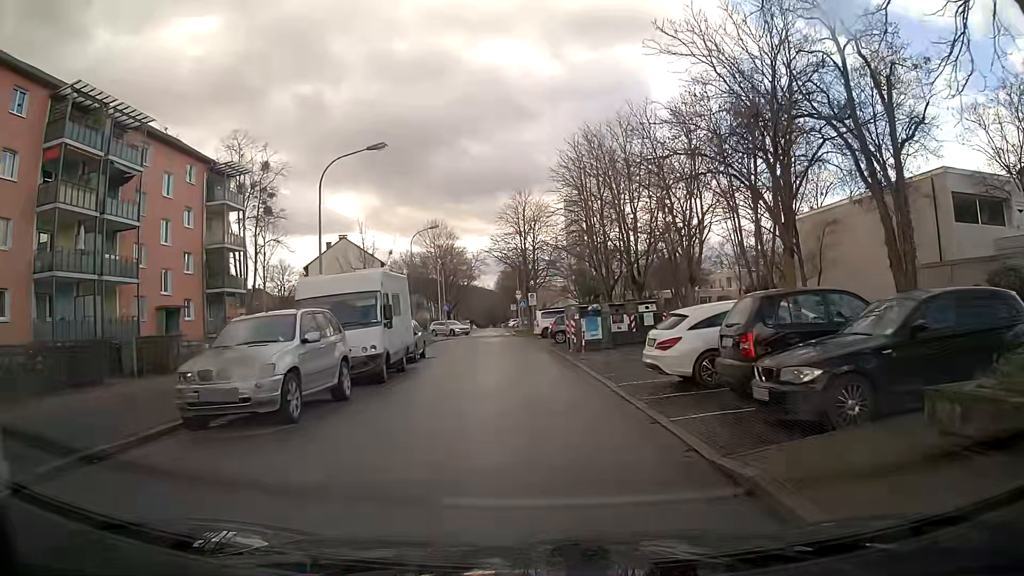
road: residential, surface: asphalt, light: Day
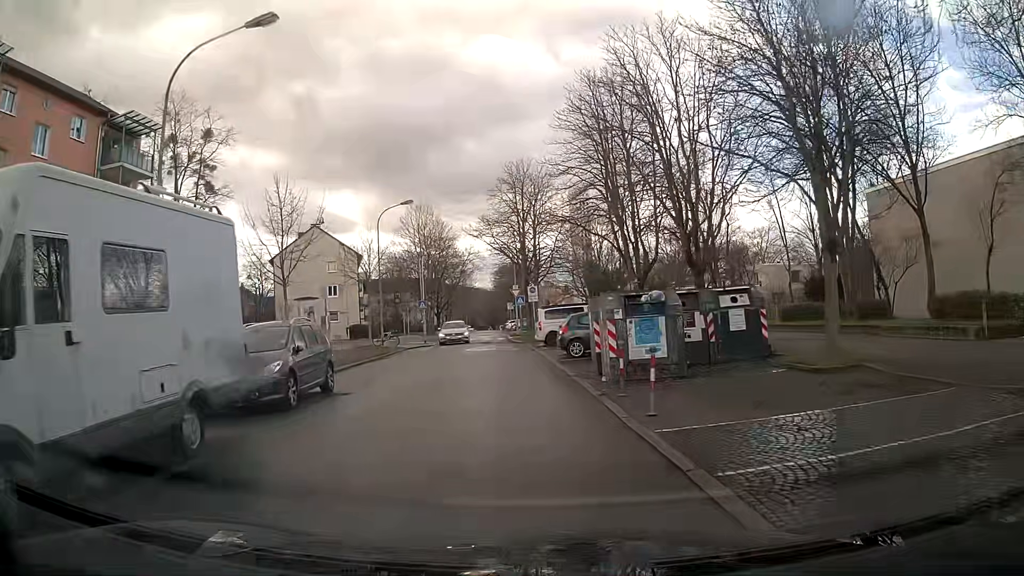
(0.0, +12.5) m; -1°
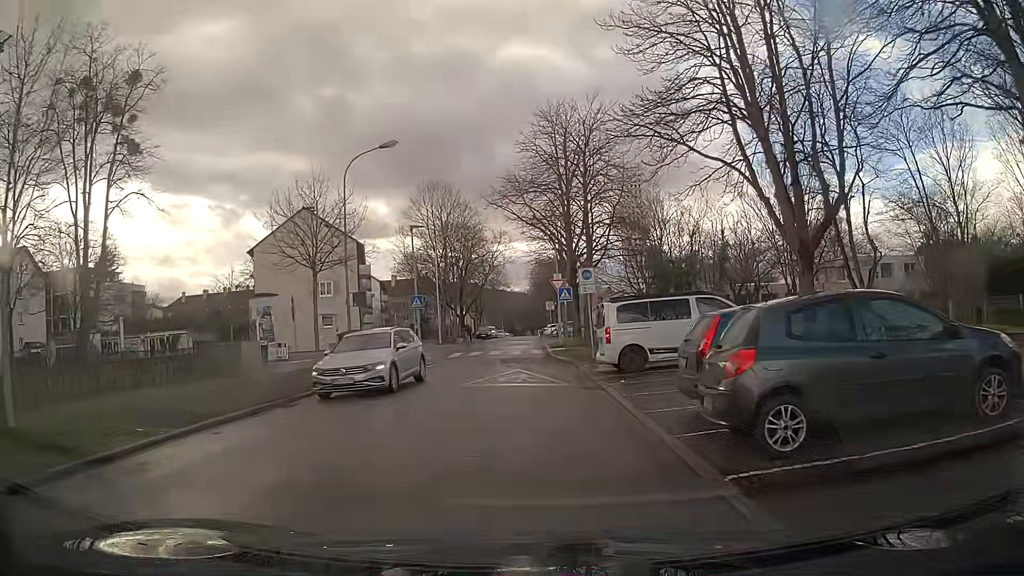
(-0.4, +15.9) m; -3°
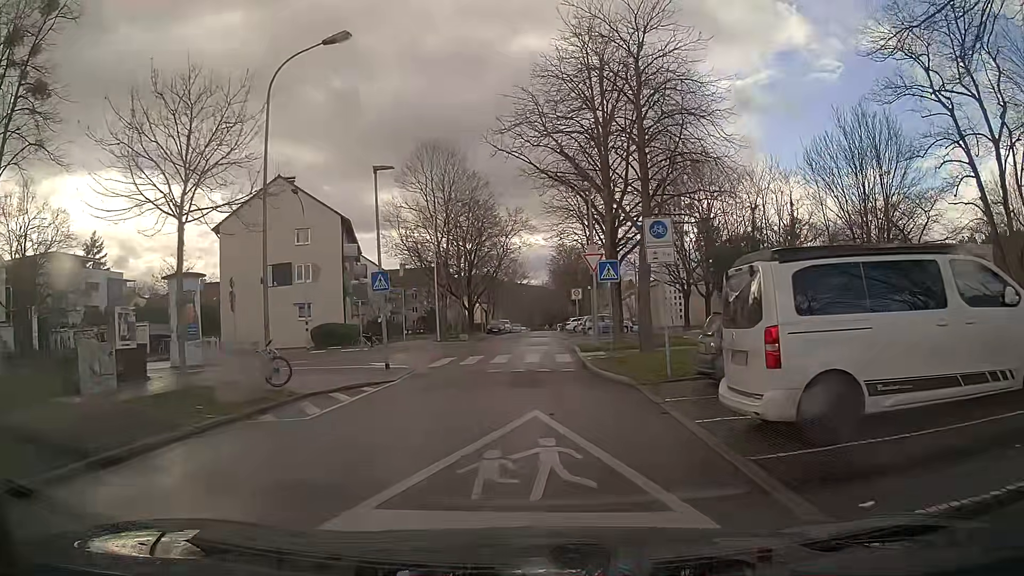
(-0.2, +10.9) m; -3°
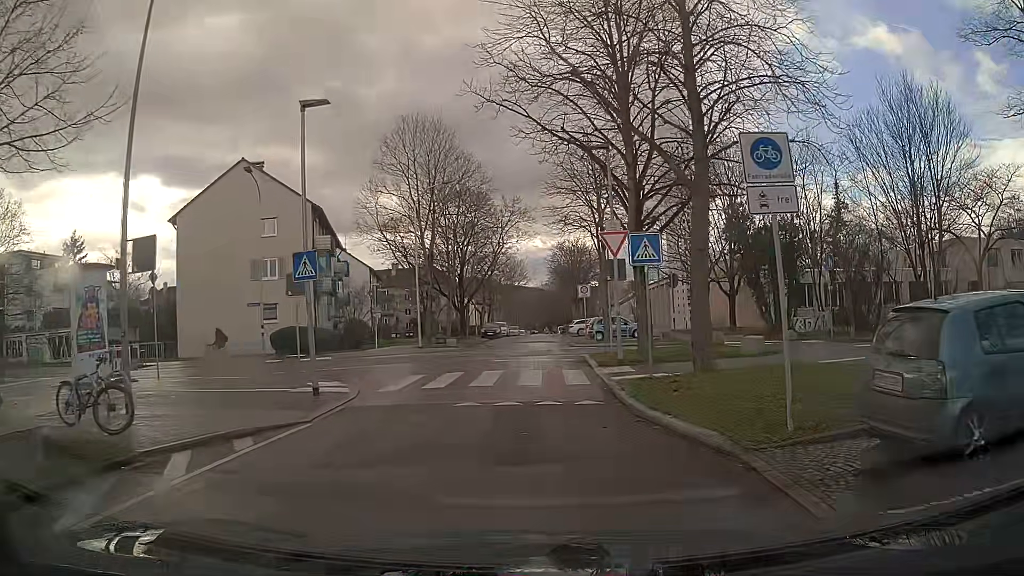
(+0.1, +6.8) m; +2°
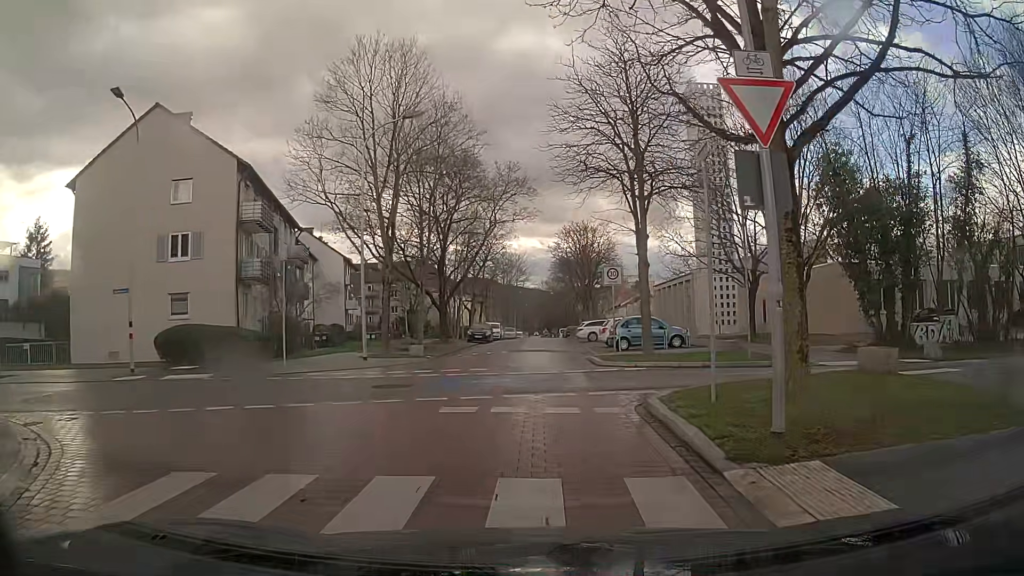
(-0.1, +12.0) m; -1°
(-1, +10) (-8, +15) (-18, +15) (-28, +15) (-38, +14) (-48, +13) (-58, +13) (-68, +12) (-78, +11) (-88, +11) m
